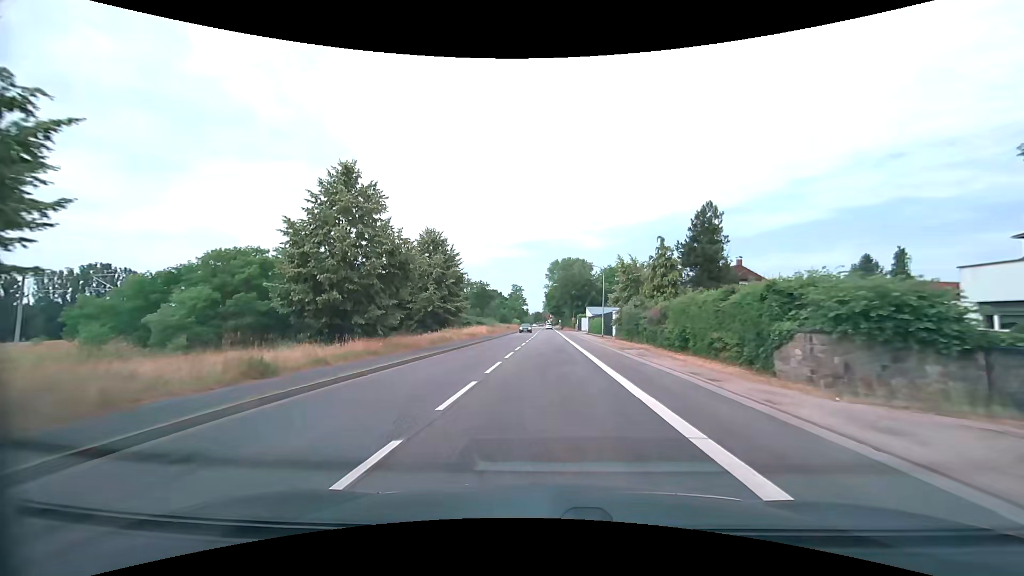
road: secondary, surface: asphalt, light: Day
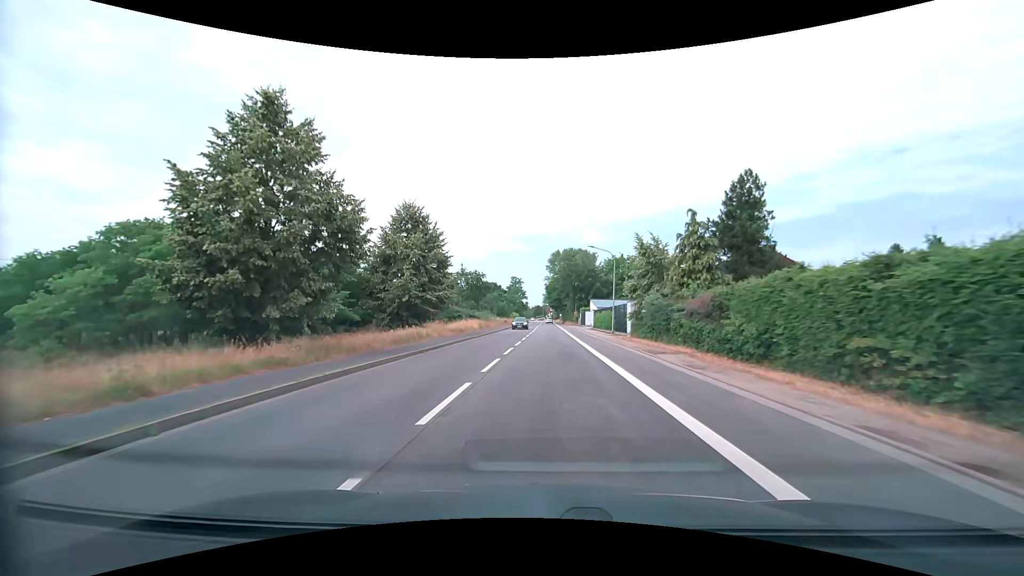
(0.0, +7.6) m; 0°
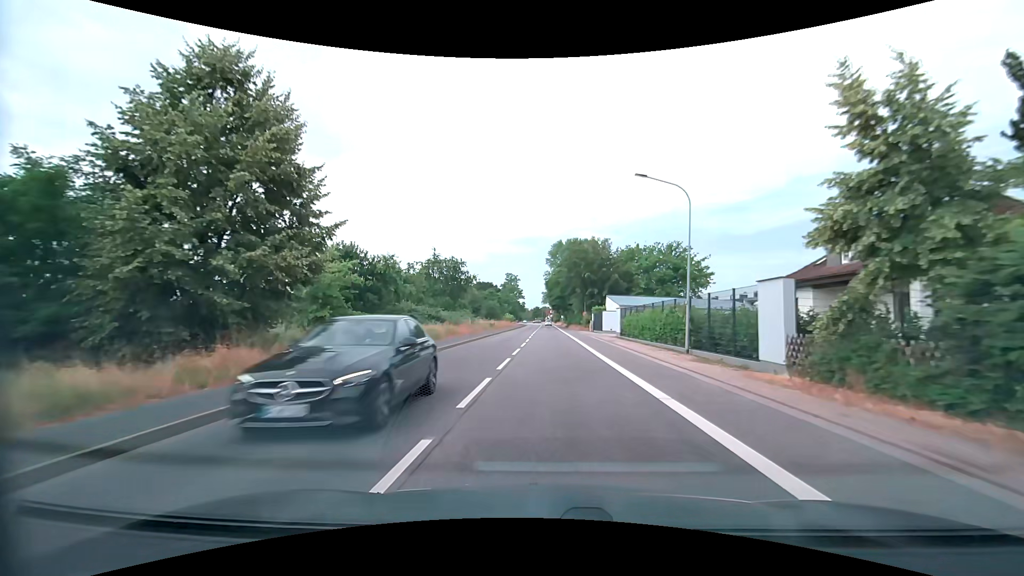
(+0.1, +22.9) m; 0°
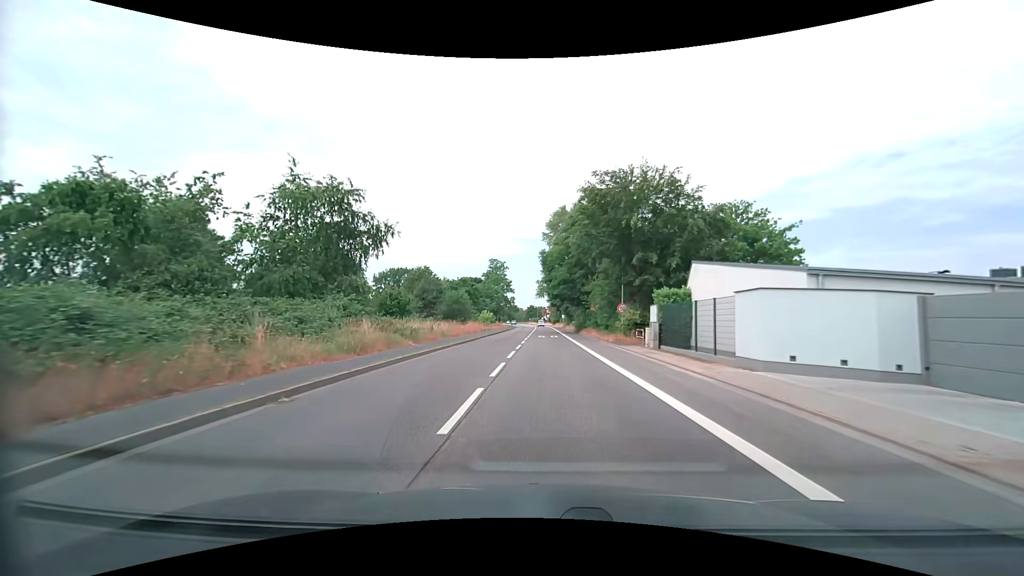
(+0.2, +38.3) m; +1°
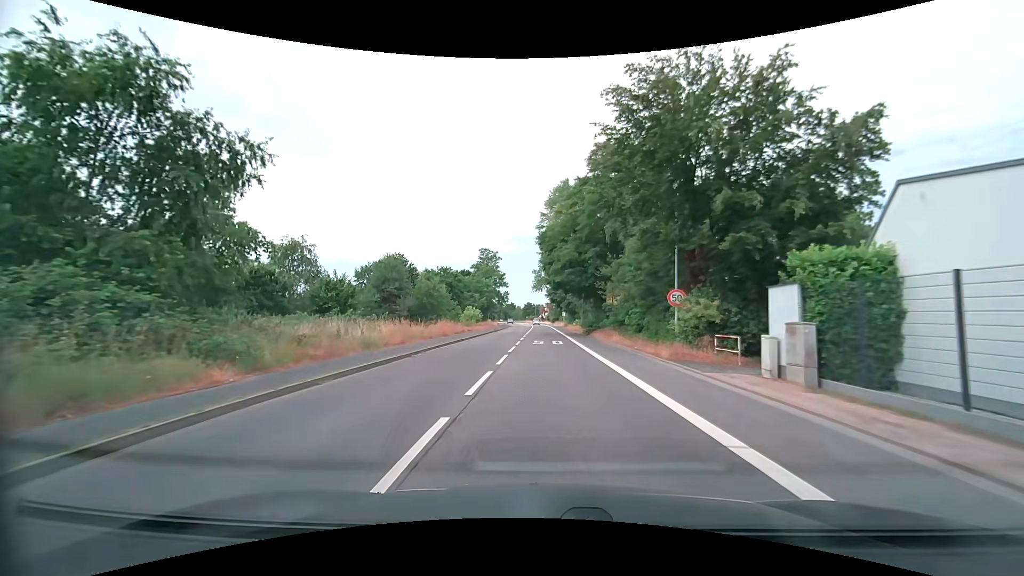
(0.0, +15.3) m; 0°
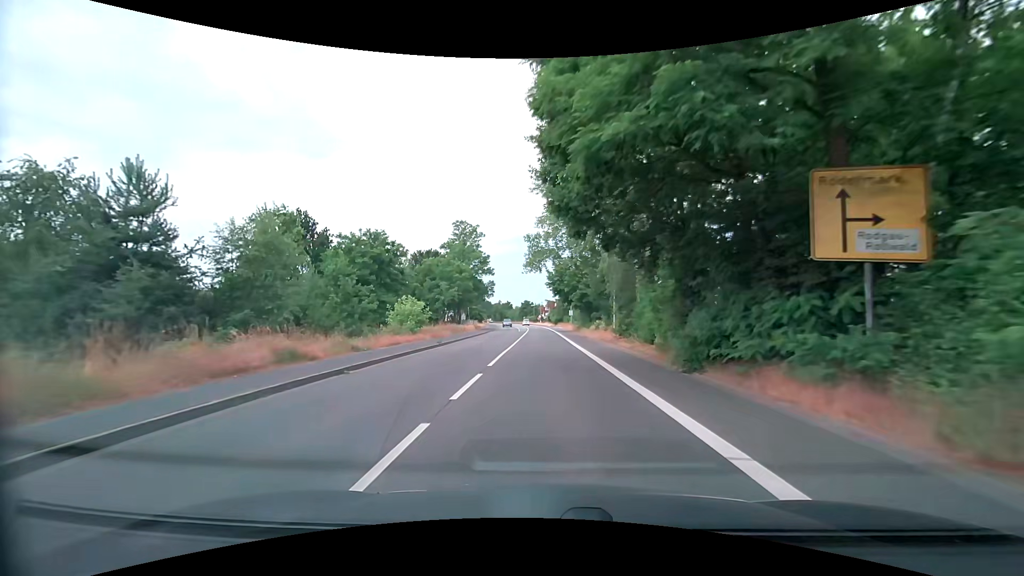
(0.0, +30.7) m; 0°
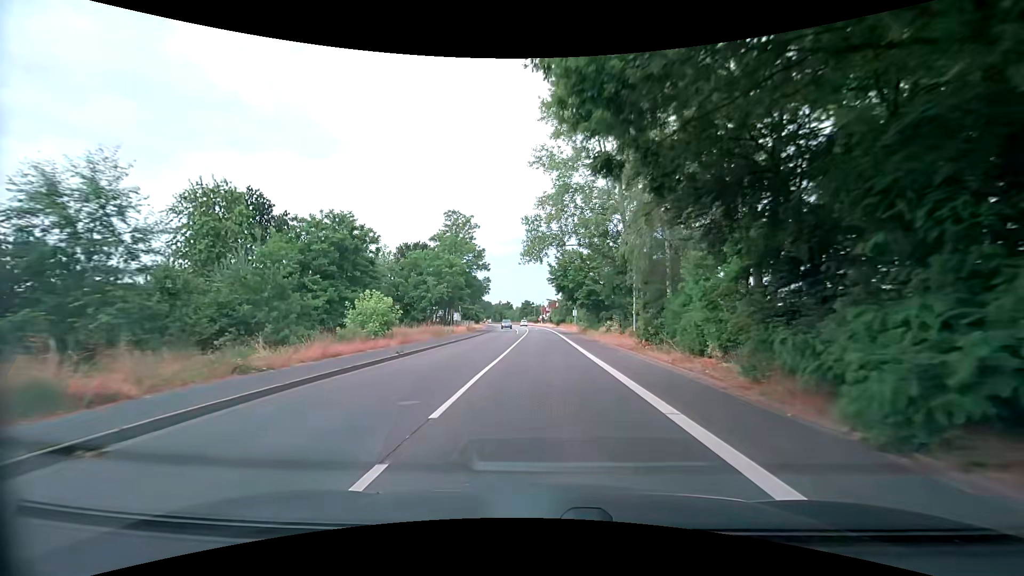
(0.0, +7.6) m; 0°
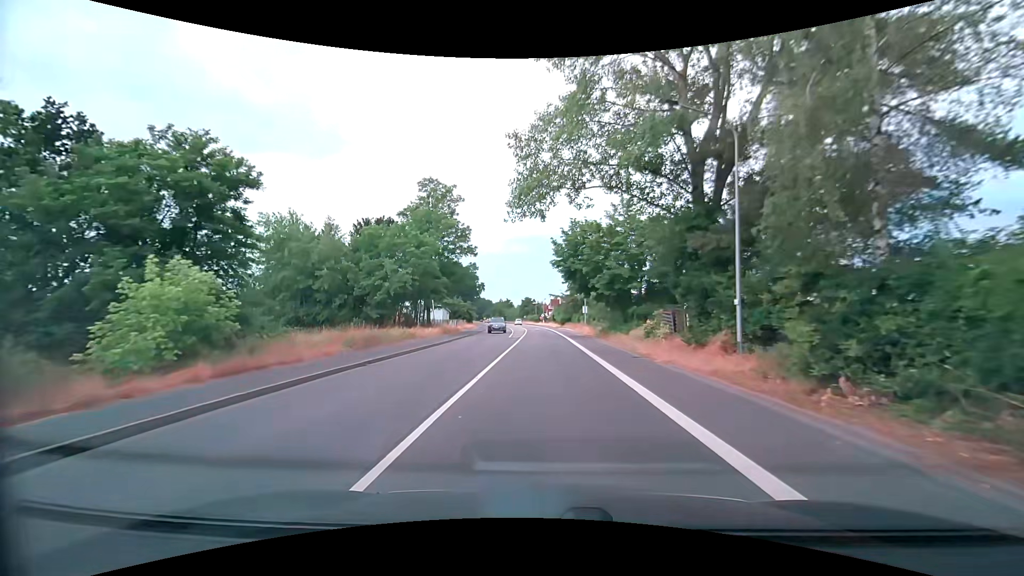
(-0.2, +15.2) m; 0°
